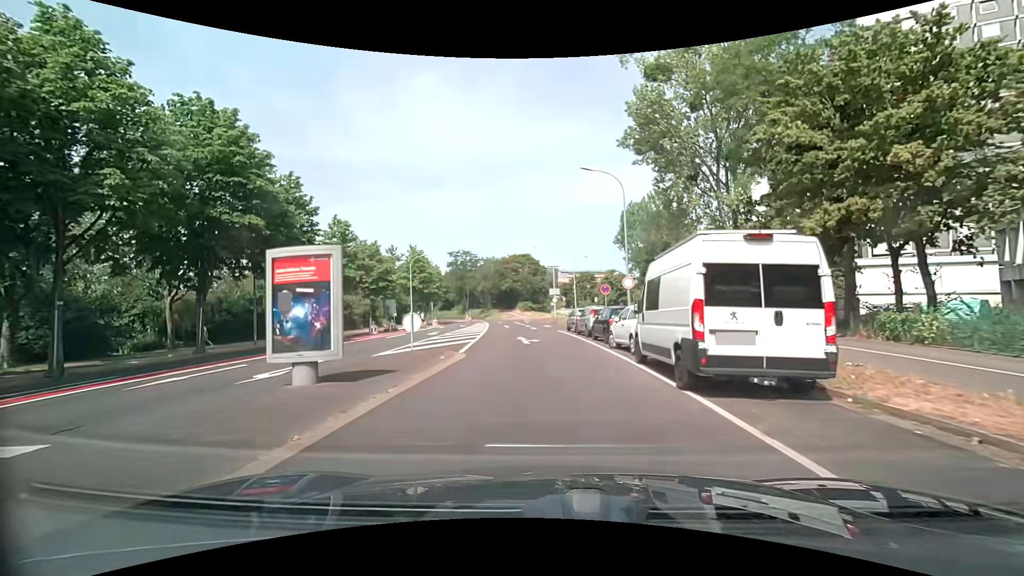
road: tertiary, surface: asphalt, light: Day
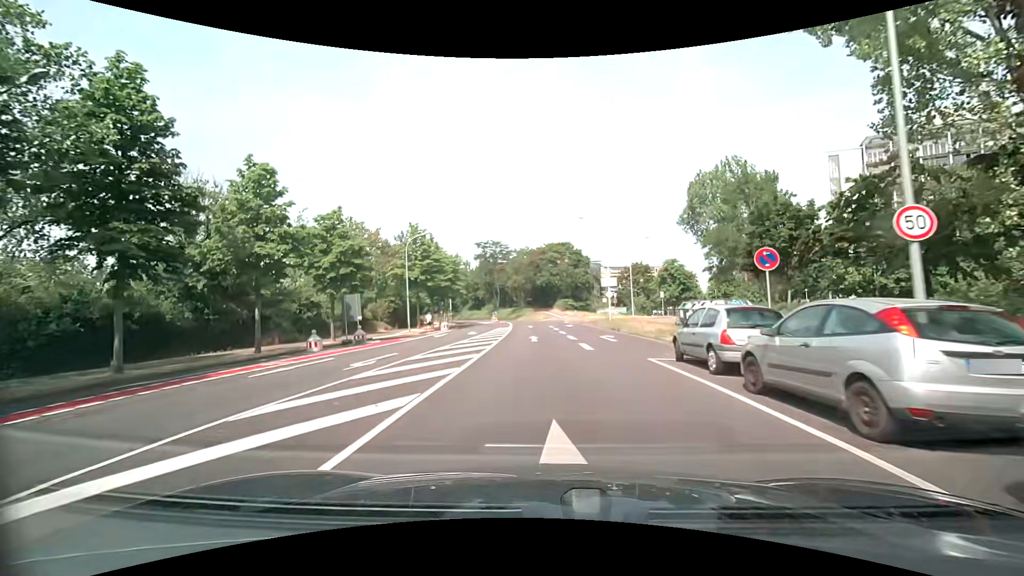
(-0.6, +18.8) m; -4°
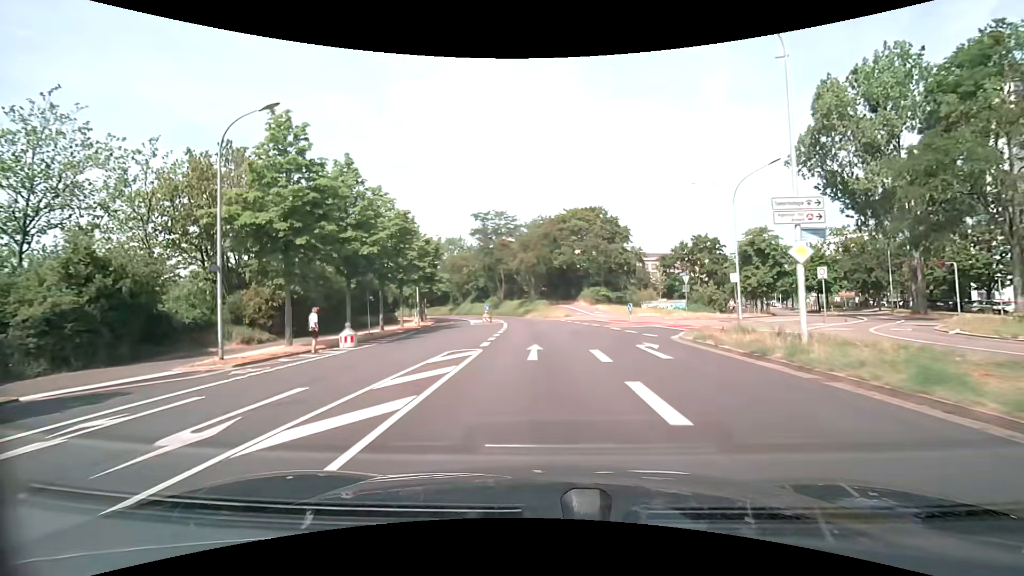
(-0.8, +29.1) m; -3°
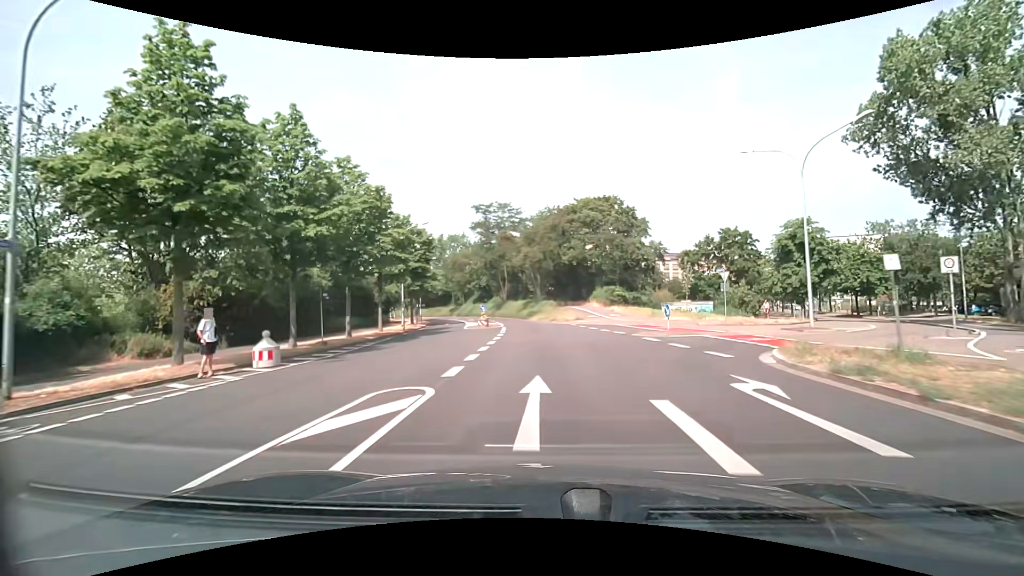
(0.0, +7.5) m; 0°
